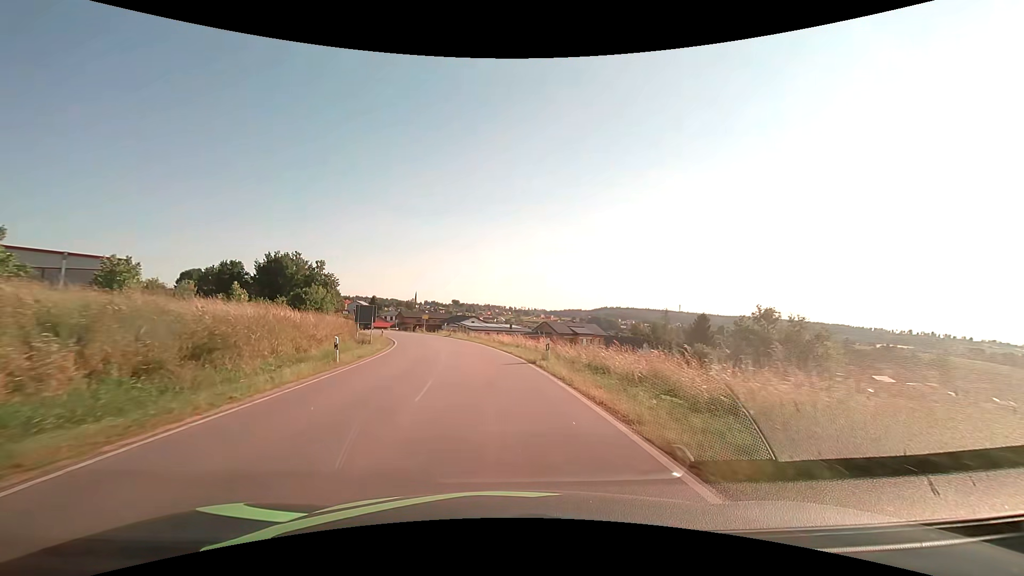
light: Day
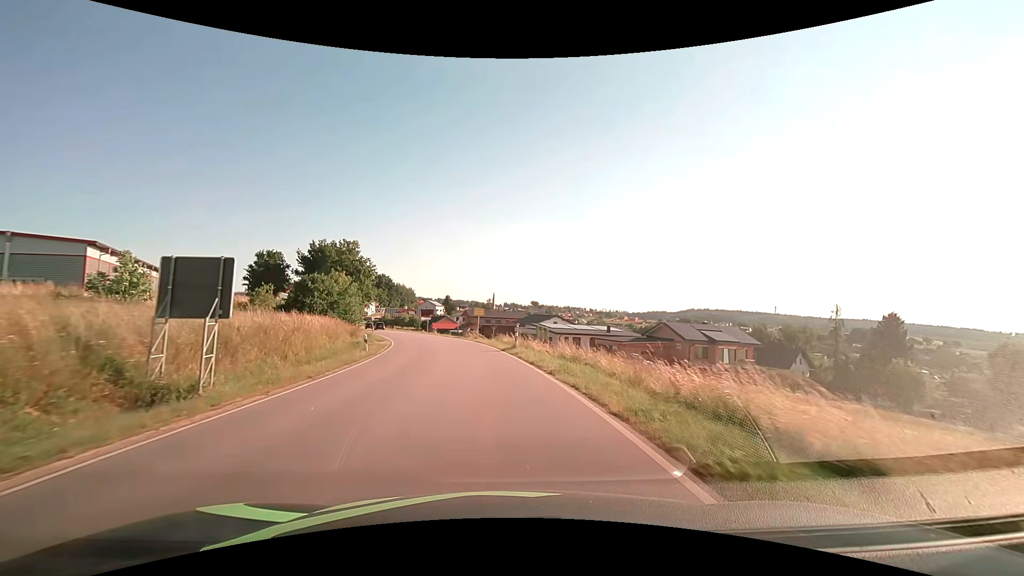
(-2.5, +32.3) m; -9°
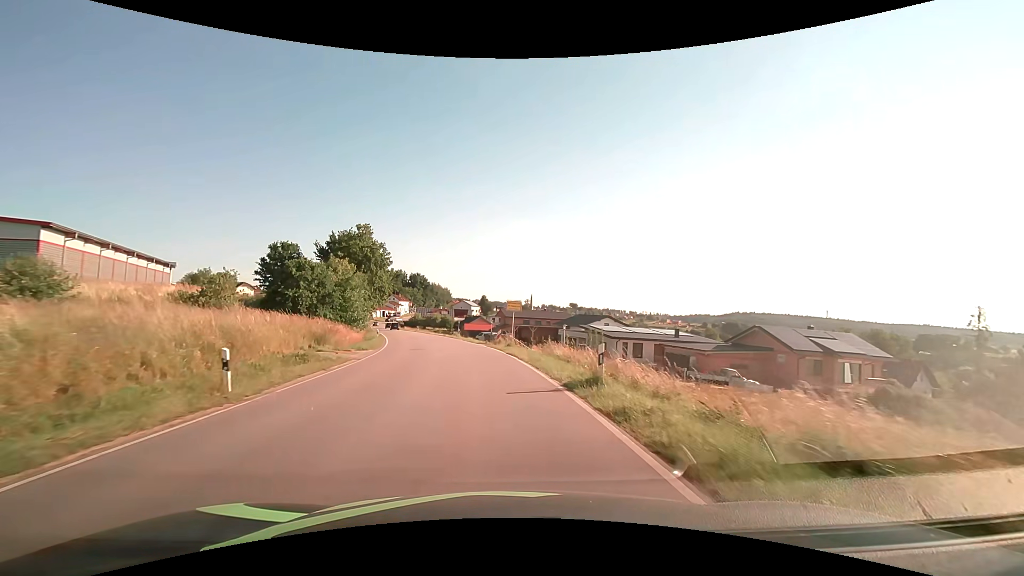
(-0.6, +15.9) m; -4°
